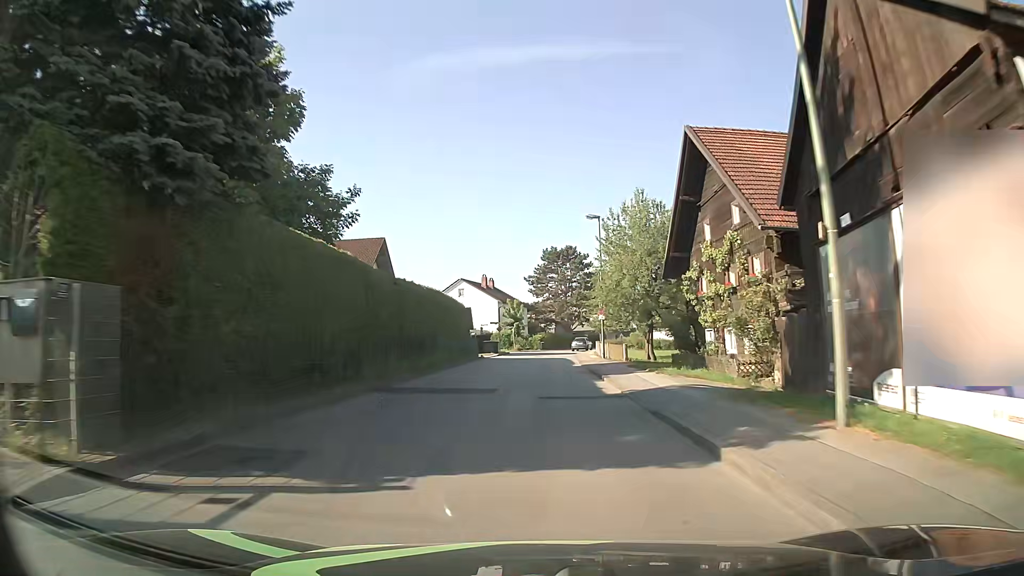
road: unclassified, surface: asphalt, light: Day
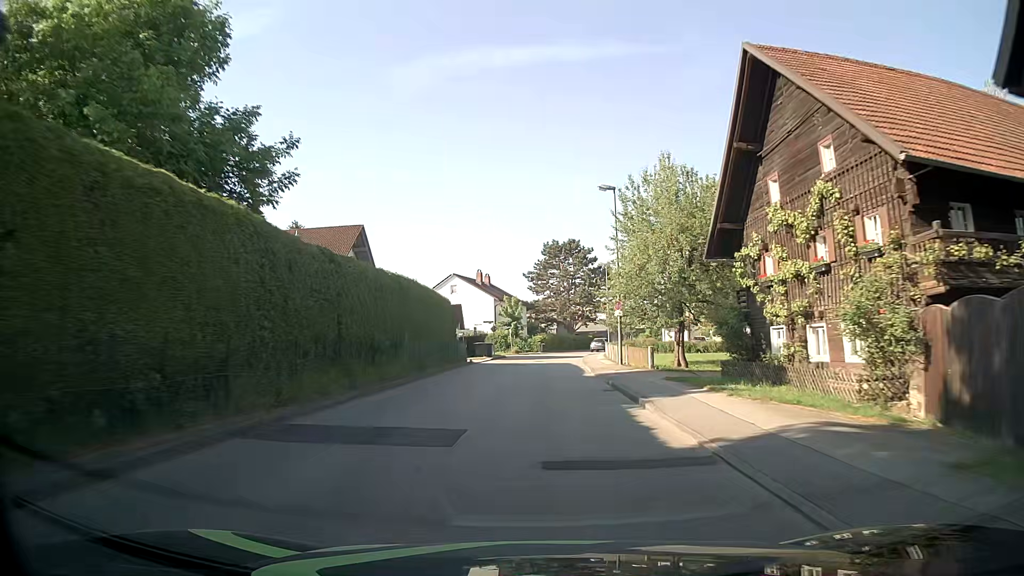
(0.0, +7.9) m; +1°
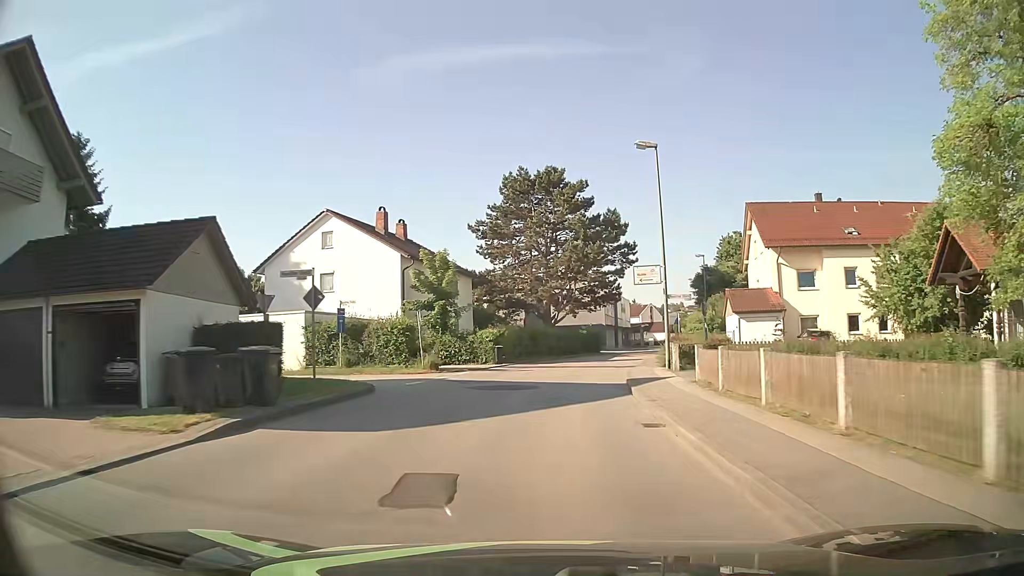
(+0.3, +38.0) m; +2°
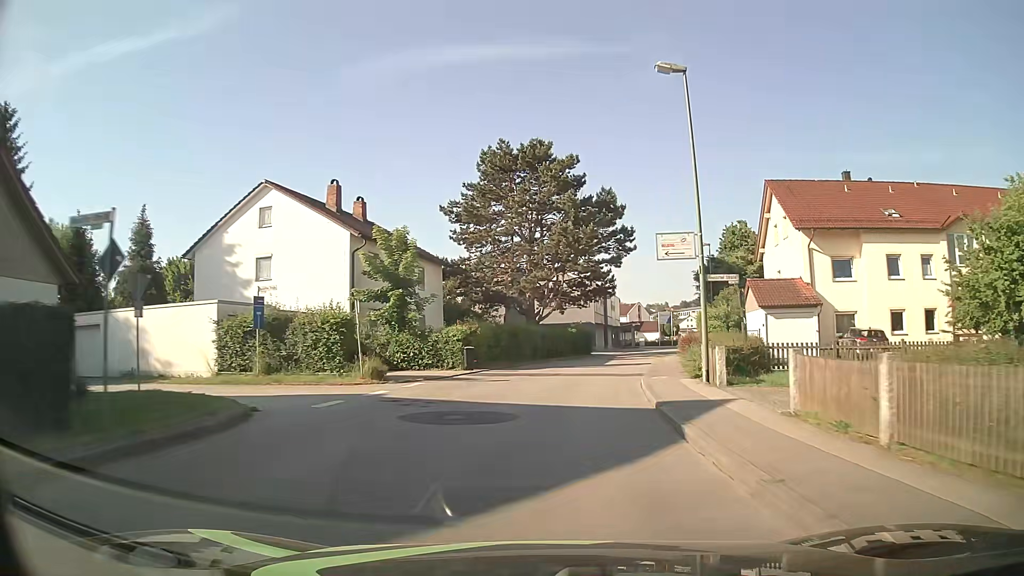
(+0.1, +7.4) m; +1°
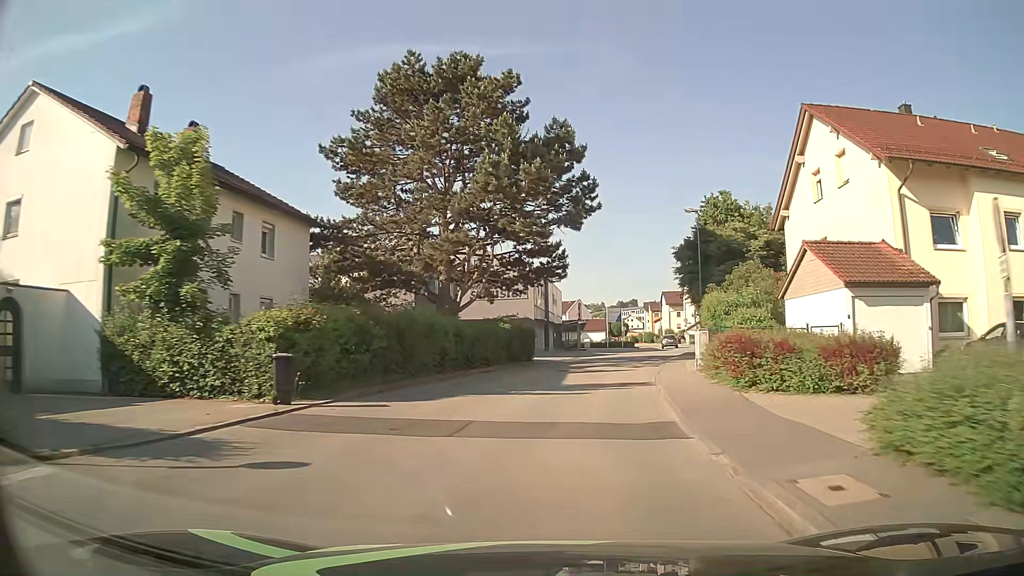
(+0.7, +14.7) m; +6°
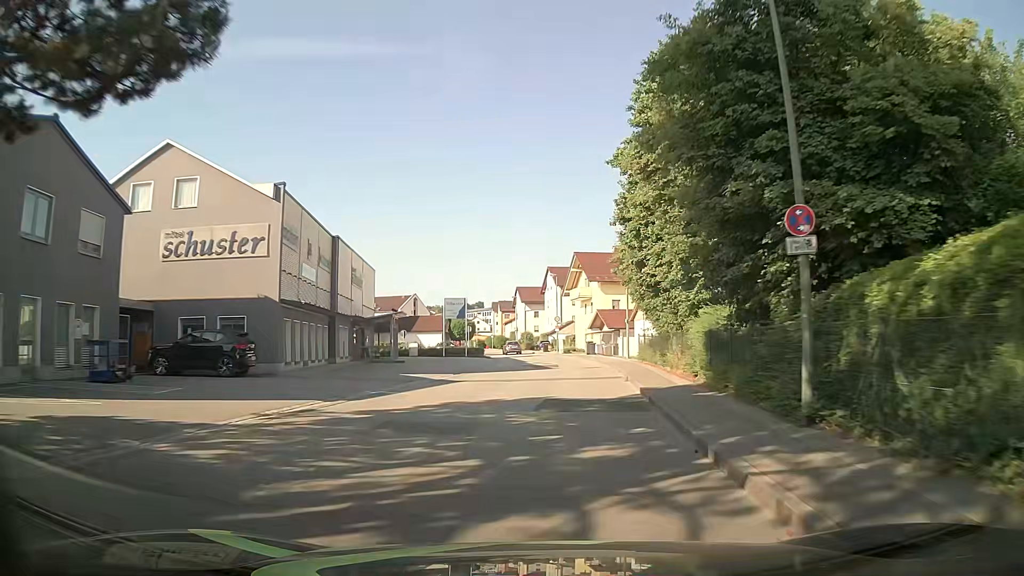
(+3.5, +29.2) m; +13°
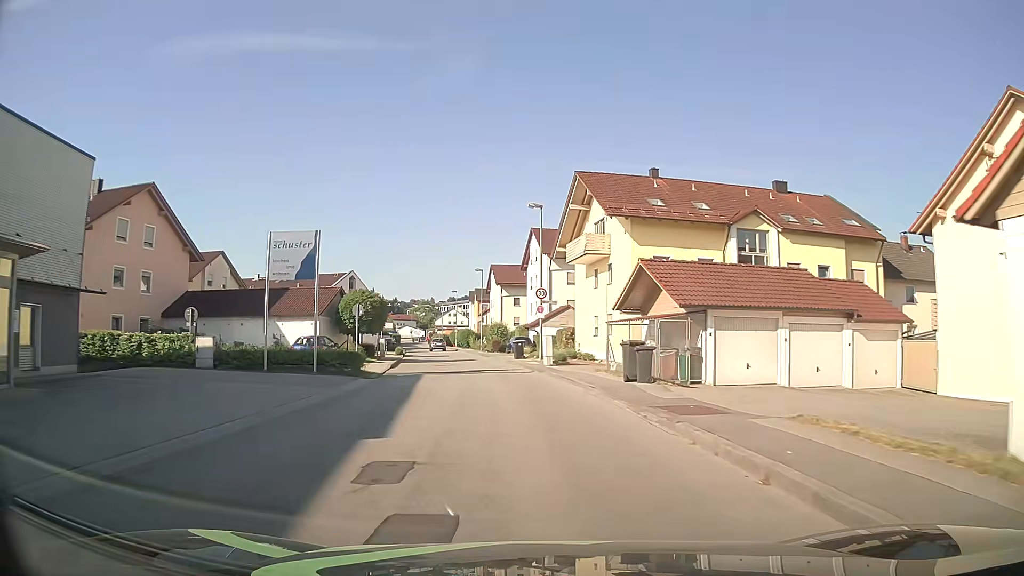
(+1.4, +35.6) m; +2°
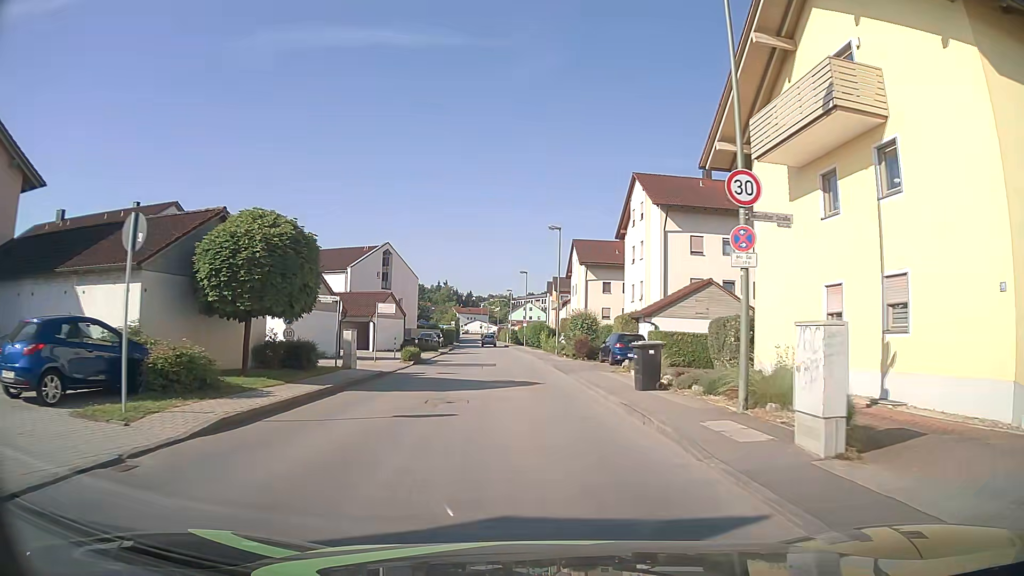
(-1.9, +24.1) m; -8°
(0, +10) (0, +20) (-1, +30) (-1, +40) (-2, +50) (-2, +60) (-3, +70) (-4, +80) (-5, +90) (-6, +100) m
